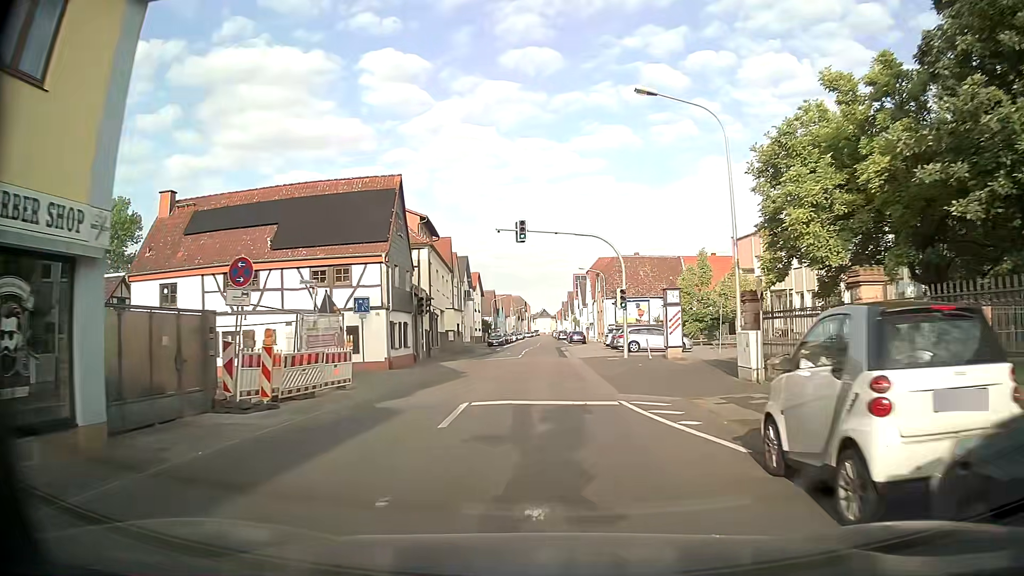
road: tertiary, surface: asphalt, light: Day
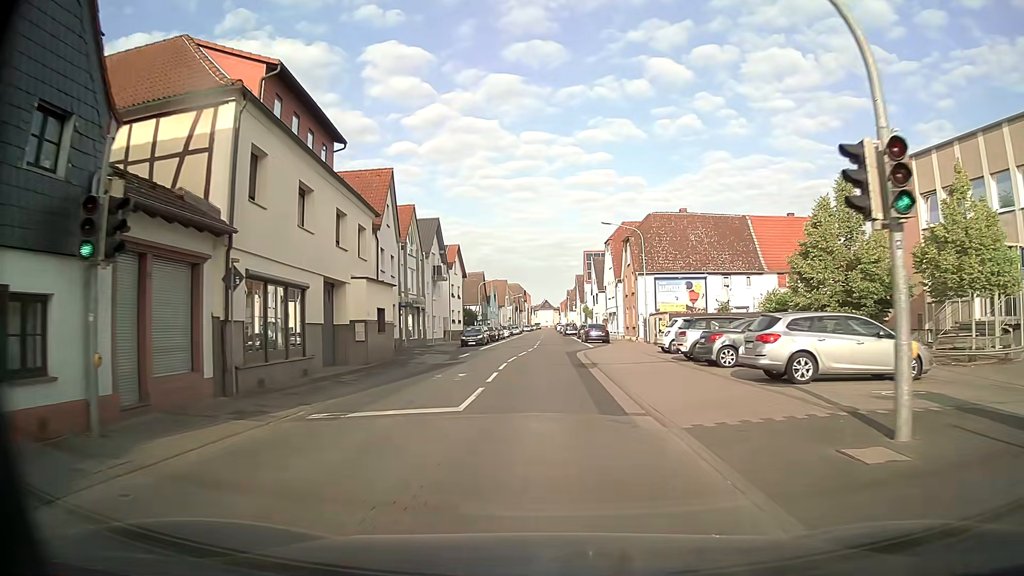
(0.0, +26.0) m; 0°
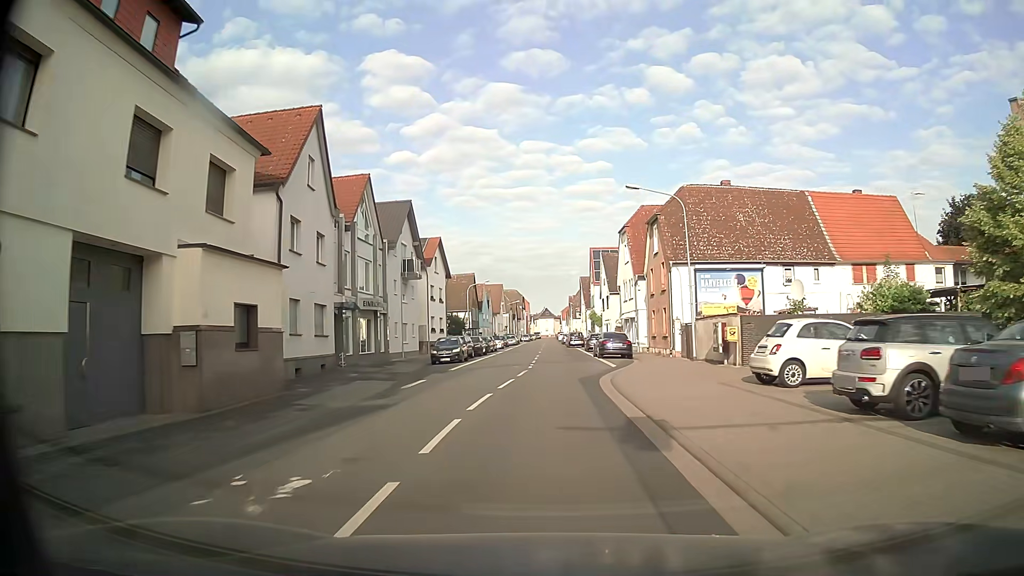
(+0.1, +13.2) m; 0°
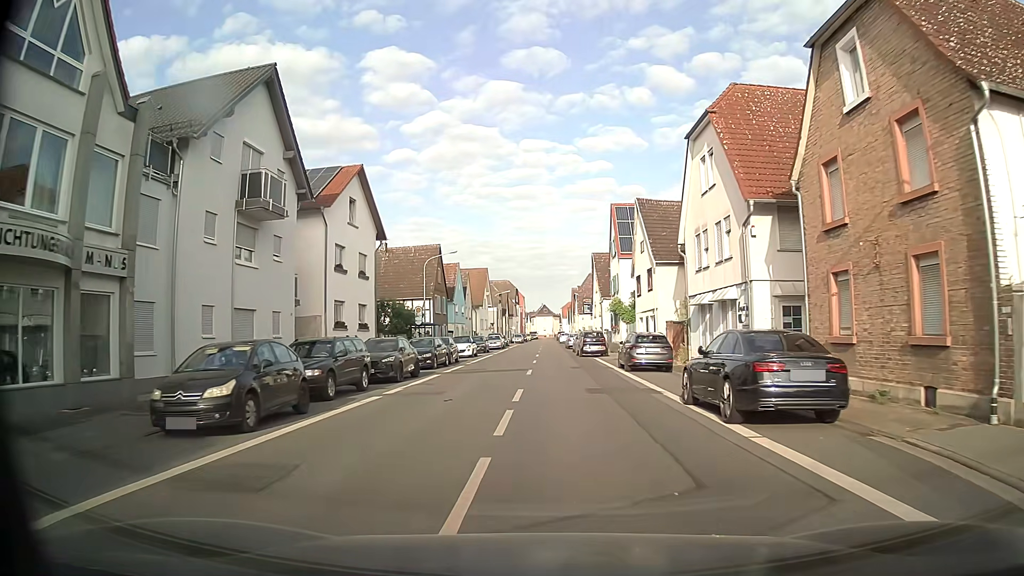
(0.0, +26.9) m; 0°
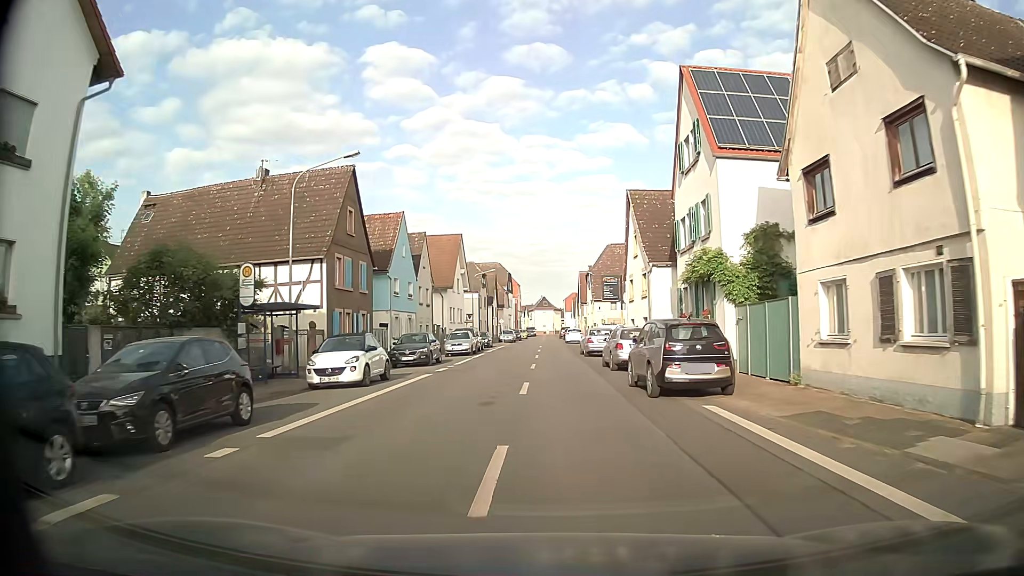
(-0.1, +27.5) m; 0°
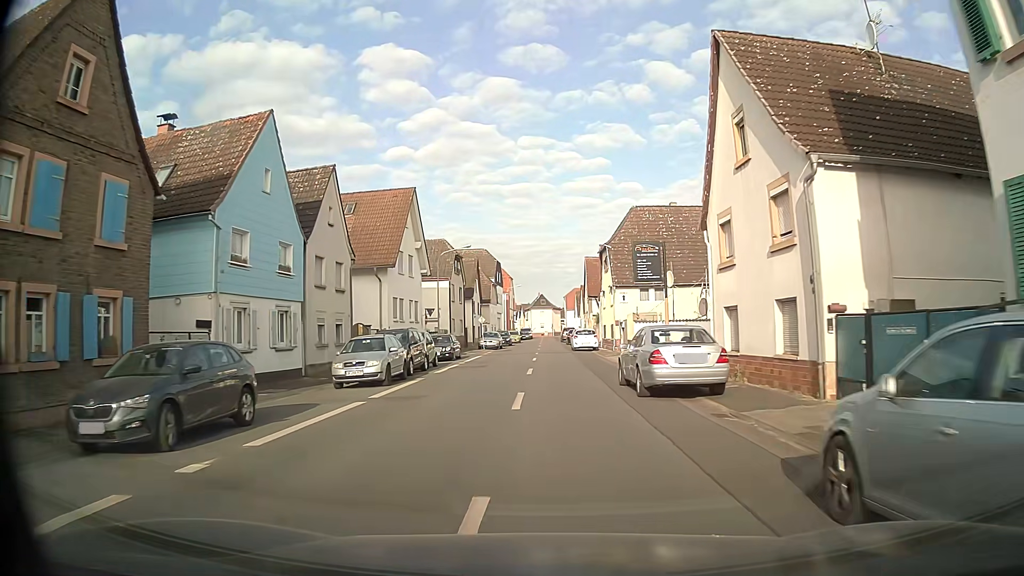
(+0.1, +20.8) m; 0°
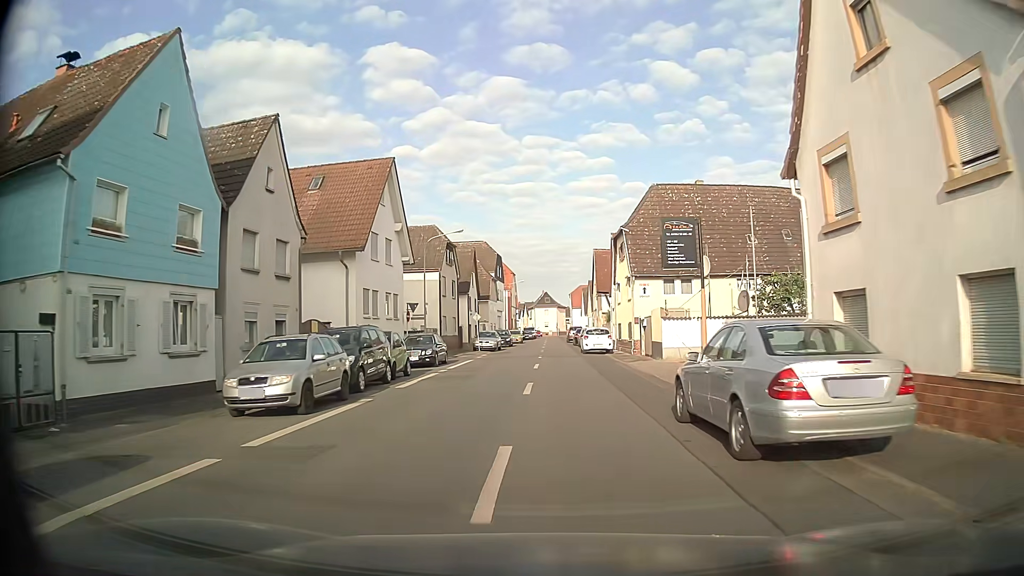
(0.0, +7.0) m; 0°
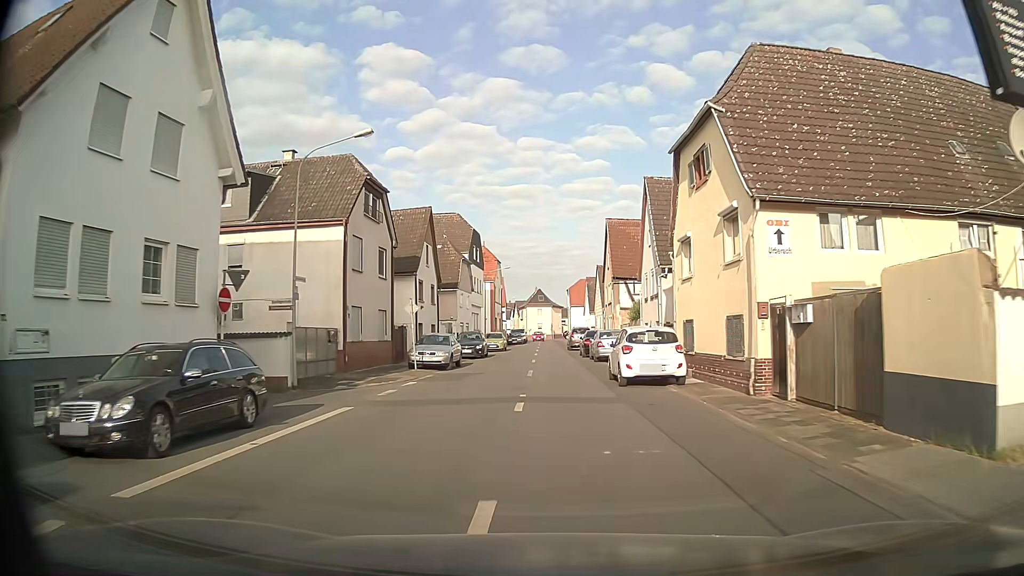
(-0.1, +20.9) m; 0°
(0, +10) (0, +20) (0, +30) (0, +40) (0, +50) (0, +60) (+1, +70) (+1, +80) (+1, +90) (+1, +100) m
